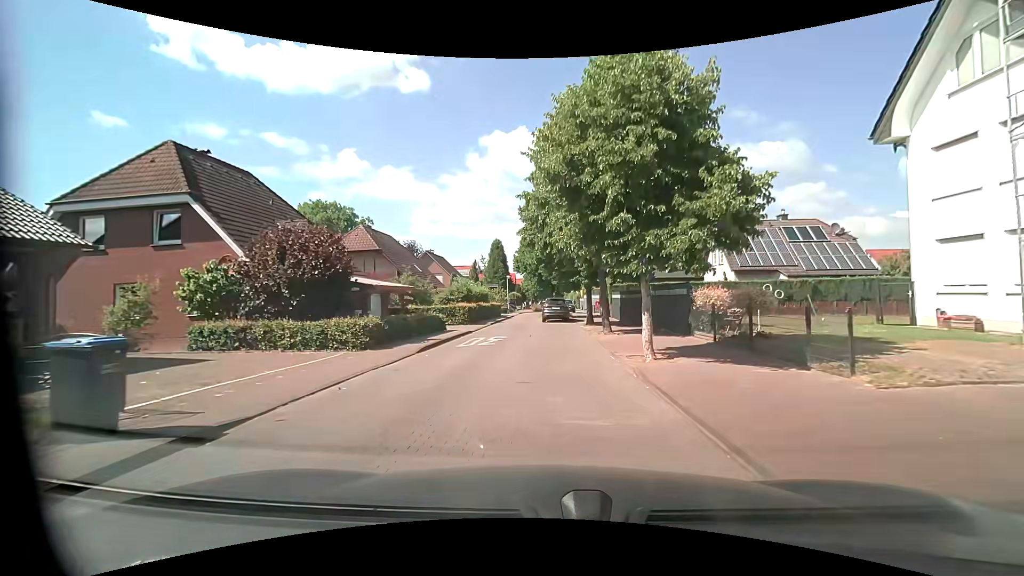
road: residential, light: Day
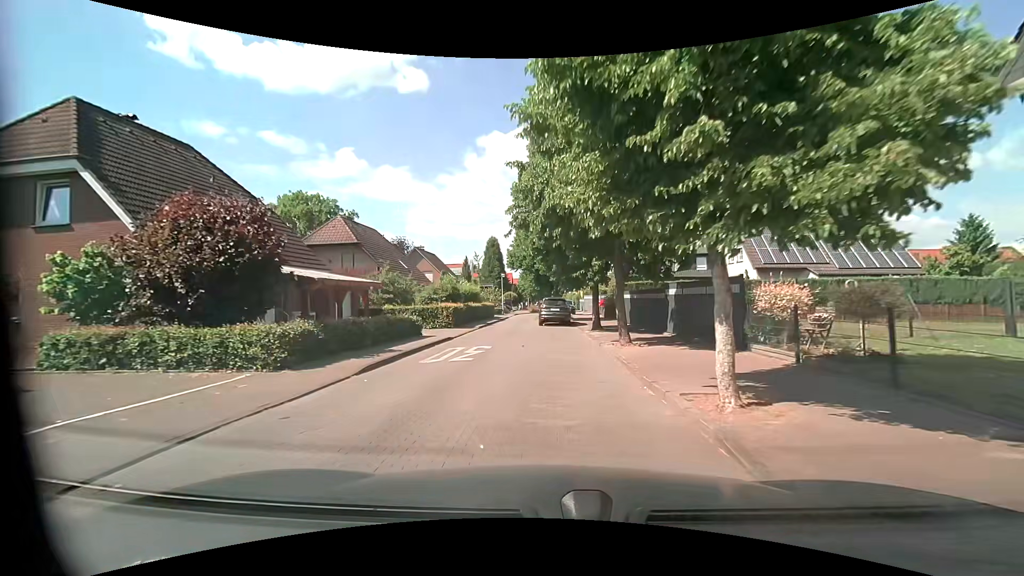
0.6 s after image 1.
(0.0, +4.7) m; -1°
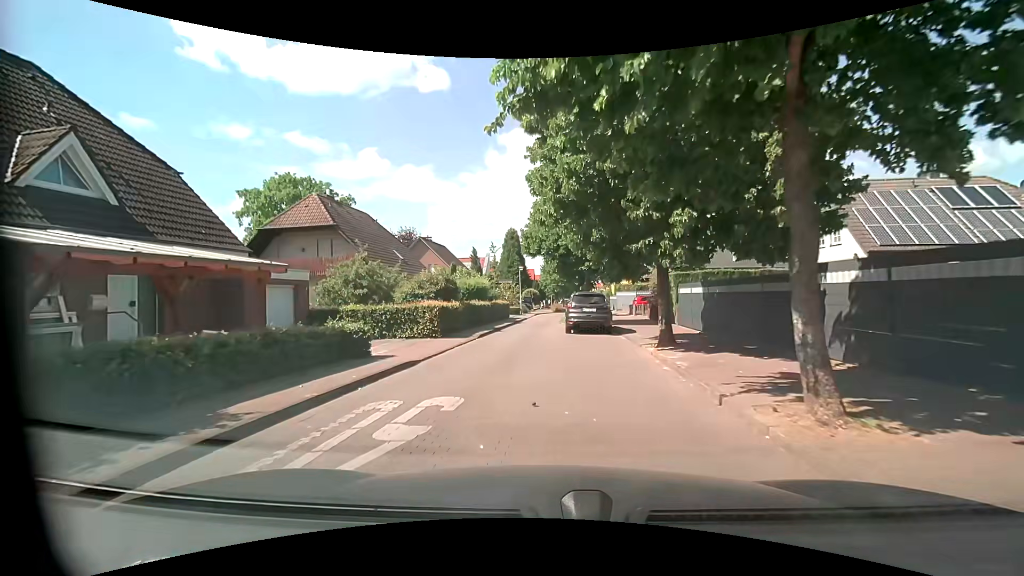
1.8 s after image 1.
(-0.1, +8.7) m; -2°
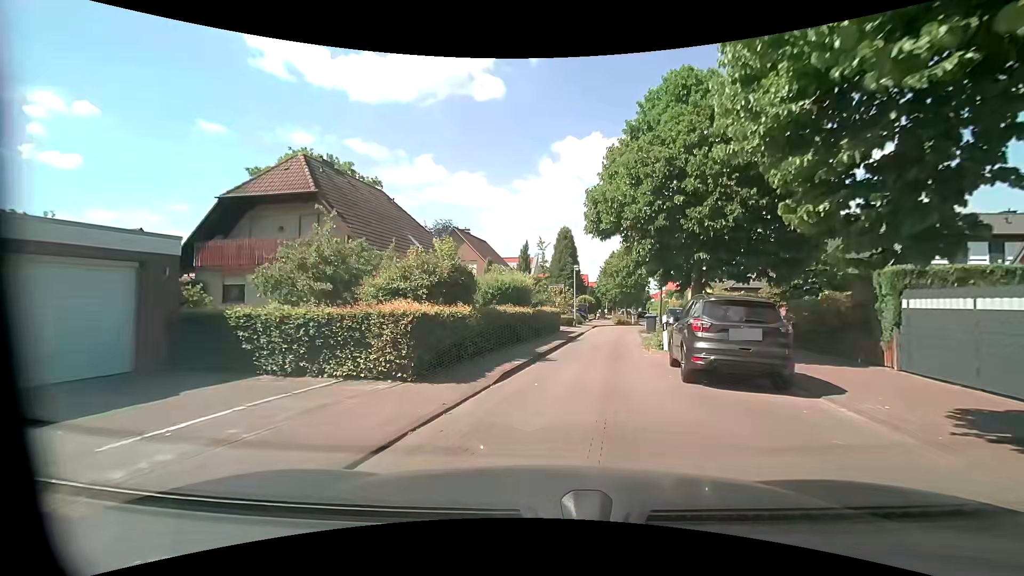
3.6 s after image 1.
(-0.7, +10.3) m; -8°
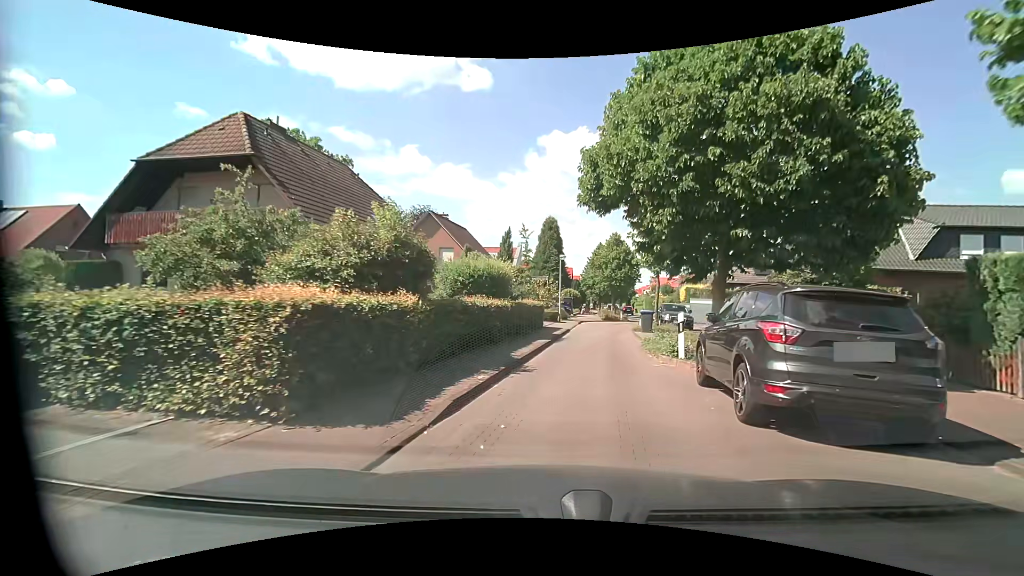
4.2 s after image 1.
(+0.1, +3.8) m; +2°
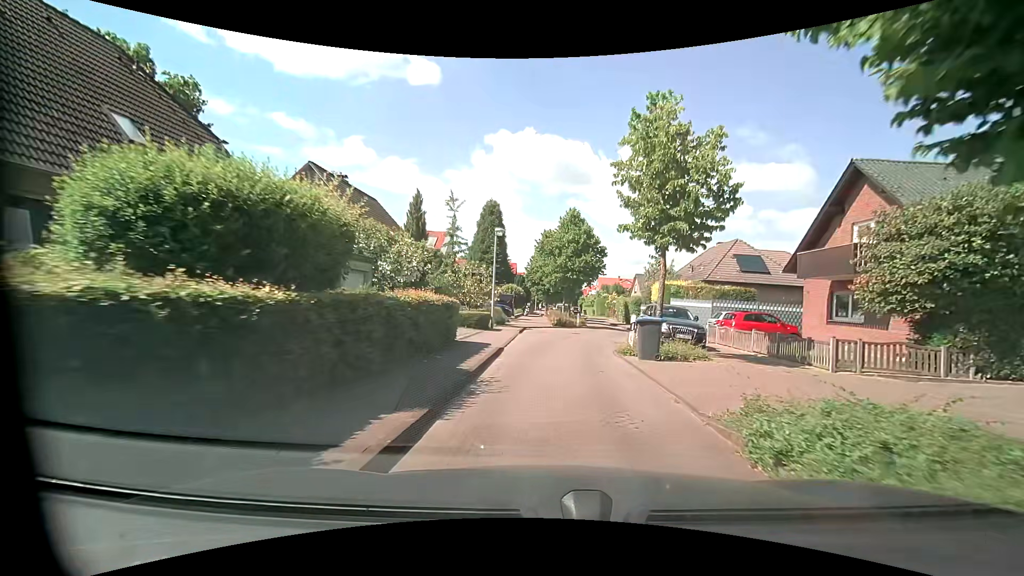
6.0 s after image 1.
(+1.0, +12.3) m; +7°
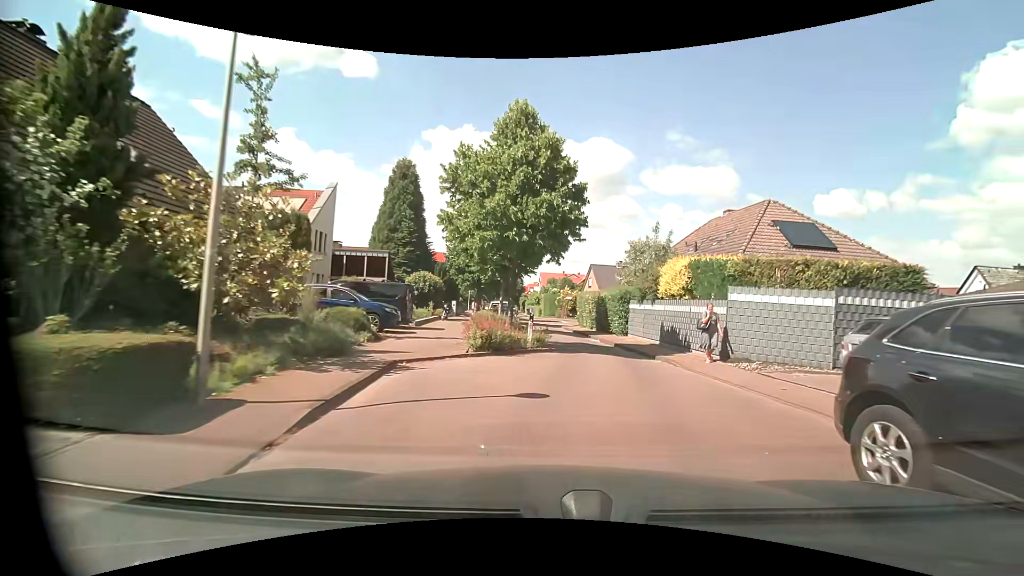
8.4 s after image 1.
(+0.8, +17.5) m; +7°
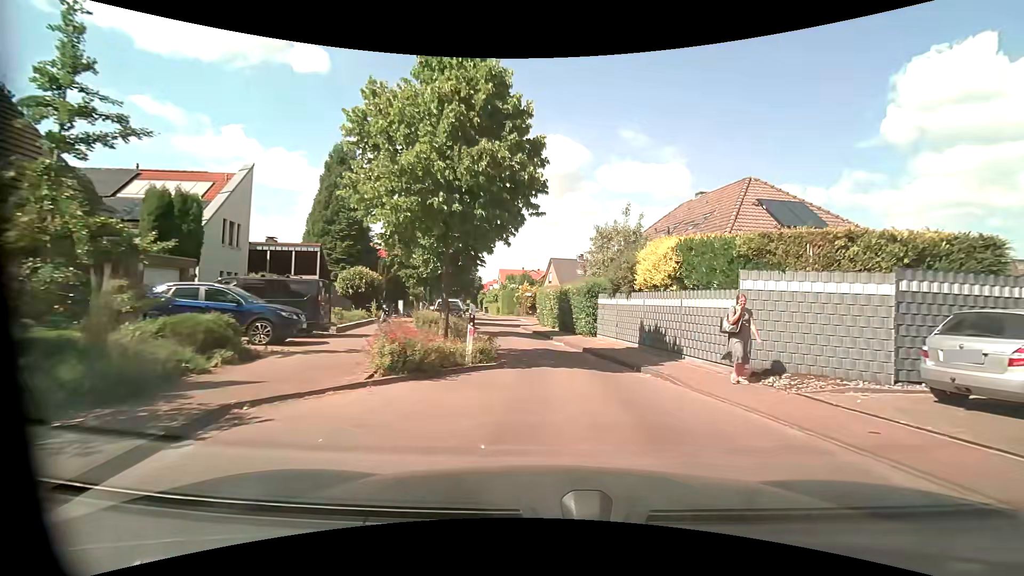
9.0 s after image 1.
(+0.2, +4.2) m; +6°
(0, +10) (-1, +20) (-2, +30) (-4, +40) (-6, +49) (-8, +59) (-11, +69) (-12, +79) (-14, +89) (-17, +98) m
